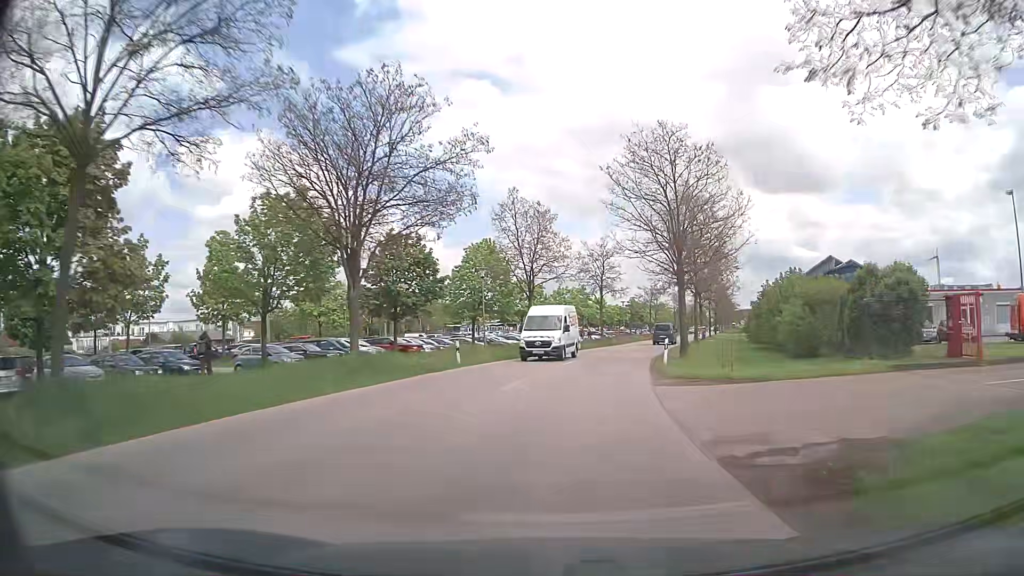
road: tertiary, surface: asphalt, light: Day
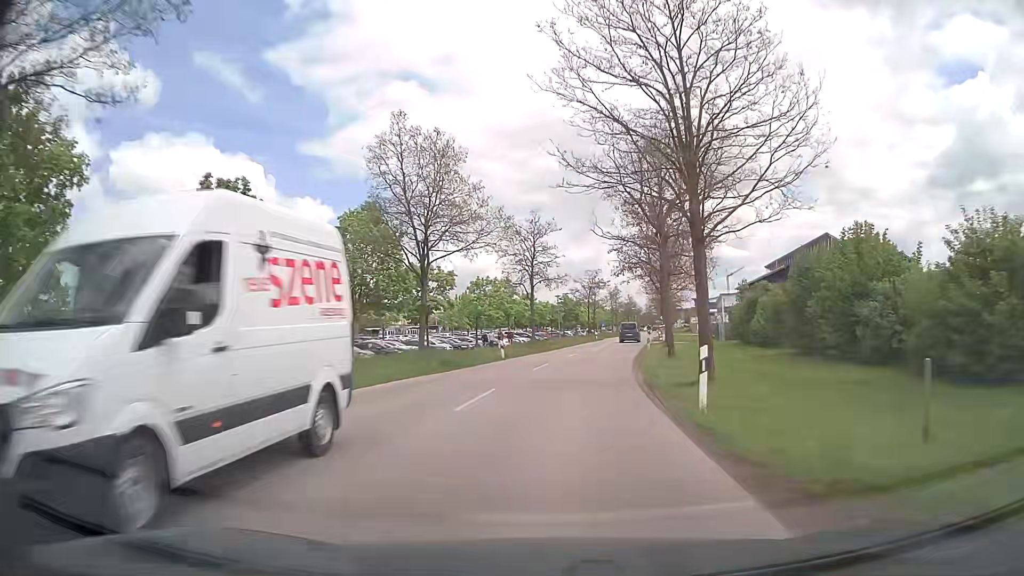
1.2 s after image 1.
(+0.9, +15.6) m; +6°
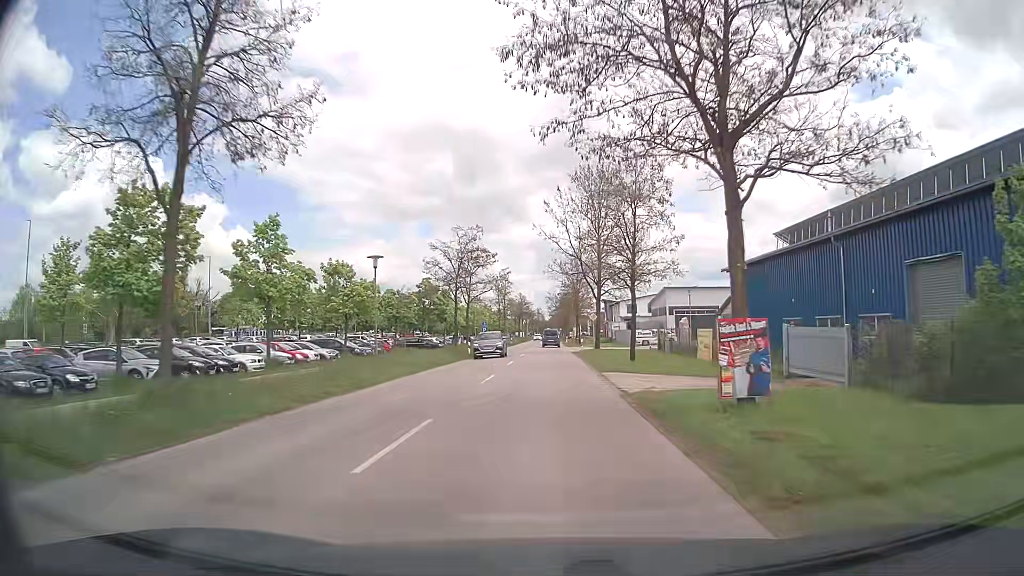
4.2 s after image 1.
(+3.7, +39.2) m; +9°
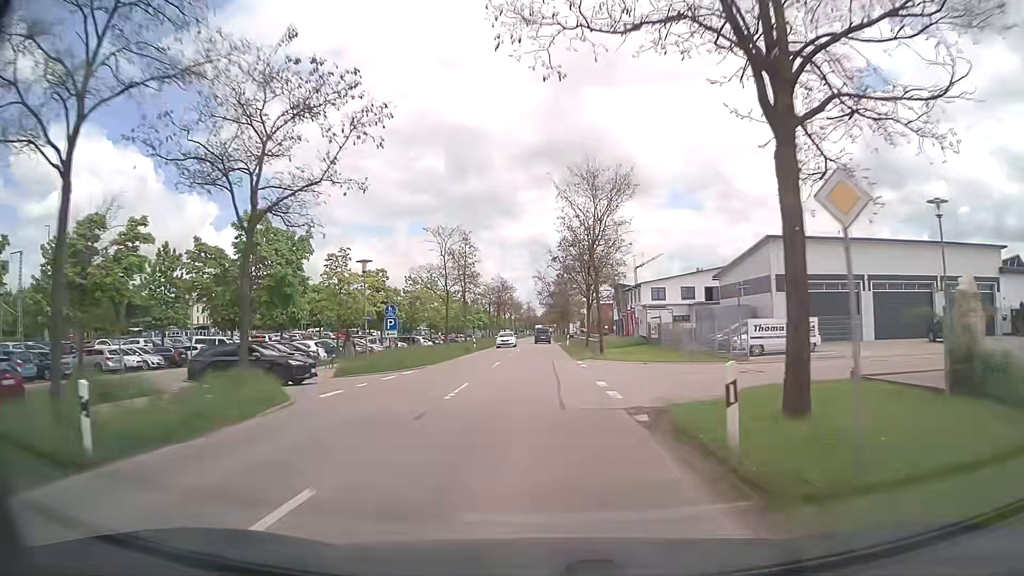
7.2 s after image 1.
(+0.8, +39.6) m; +1°
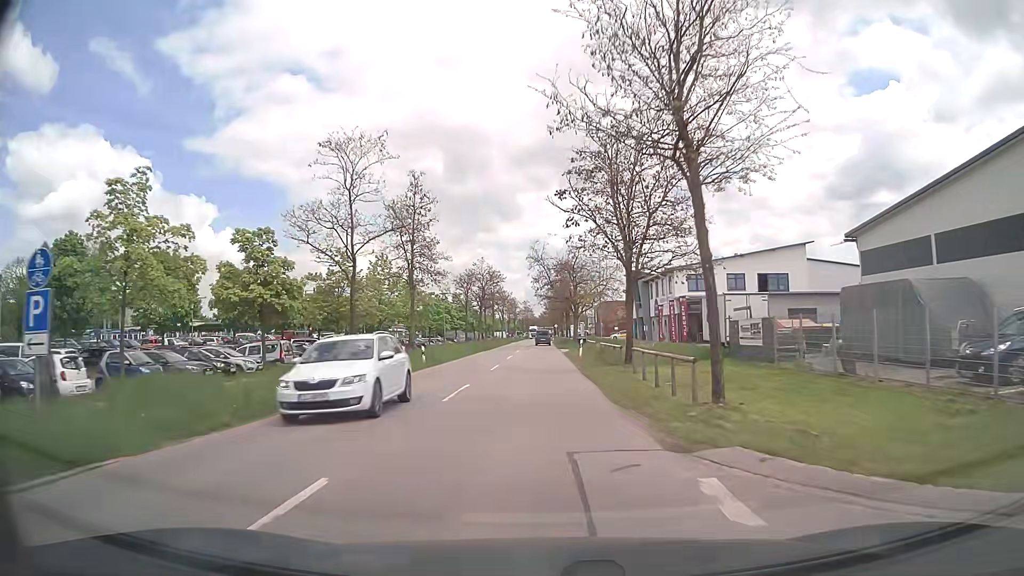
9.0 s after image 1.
(0.0, +23.7) m; 0°
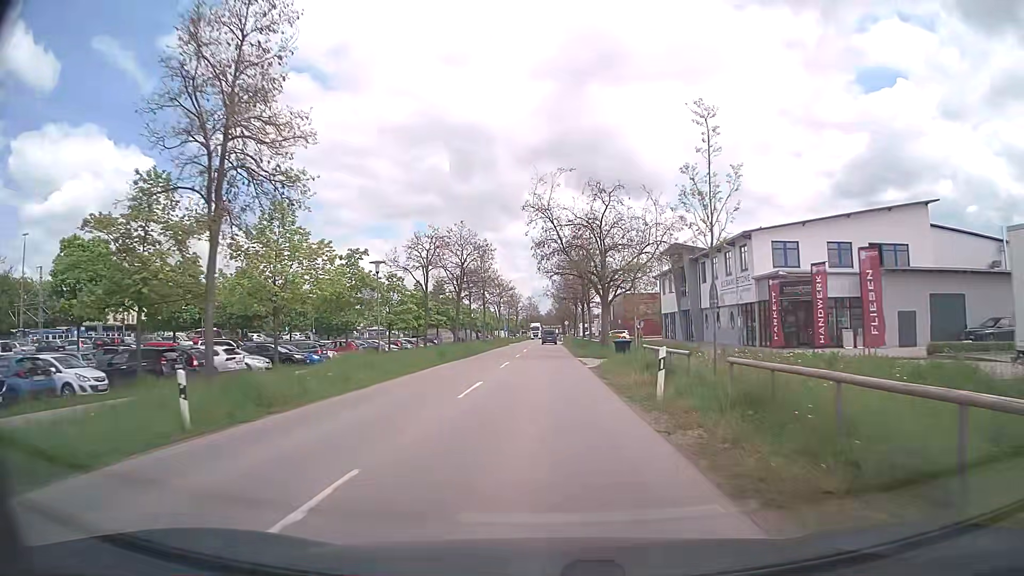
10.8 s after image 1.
(-0.2, +23.6) m; -1°
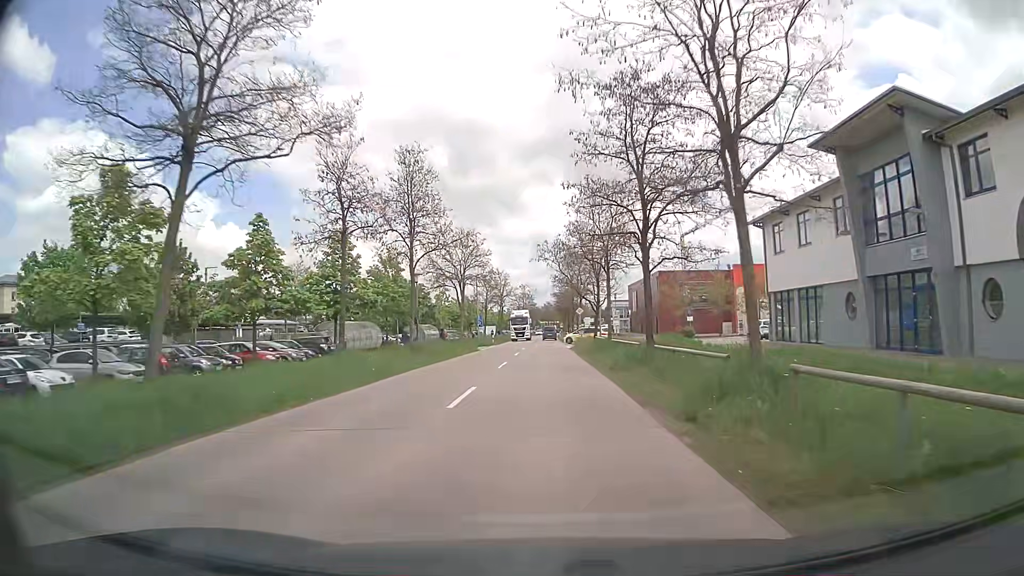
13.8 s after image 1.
(+0.1, +38.6) m; 0°
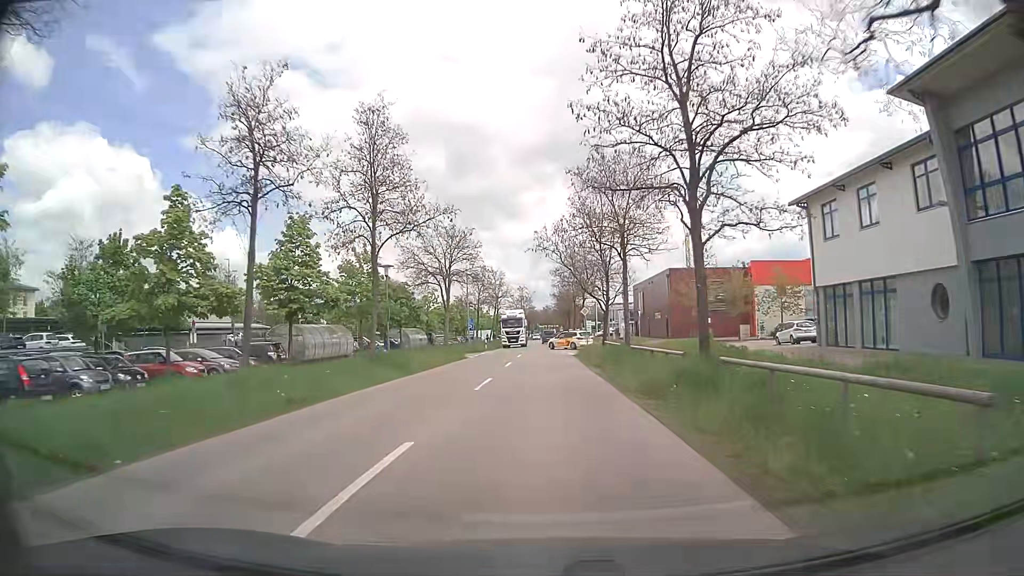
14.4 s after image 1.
(0.0, +7.6) m; 0°
(0, +10) (0, +20) (0, +30) (0, +40) (0, +50) (0, +60) (0, +70) (0, +80) (0, +90) (0, +100) m
